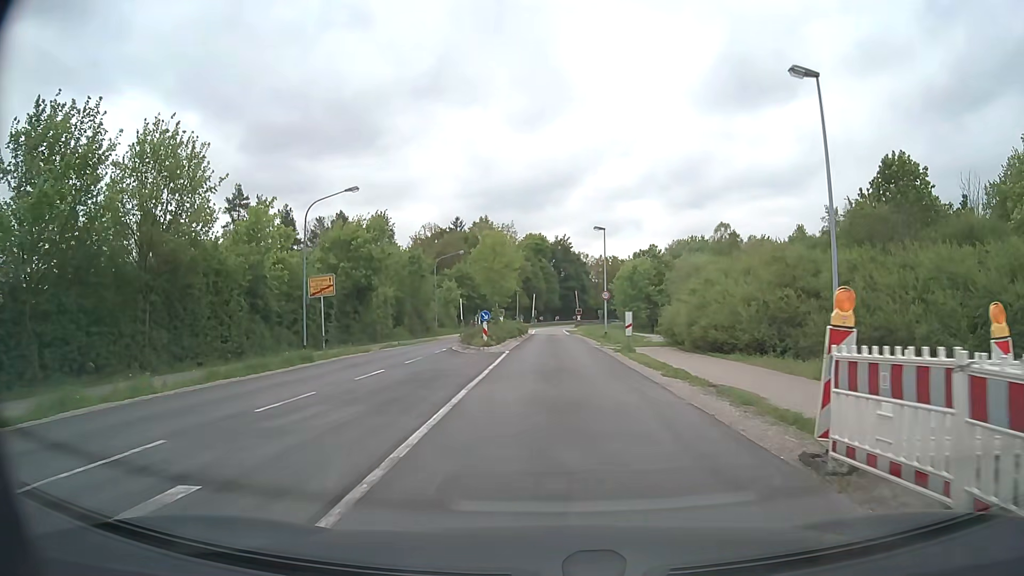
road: secondary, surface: asphalt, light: Day
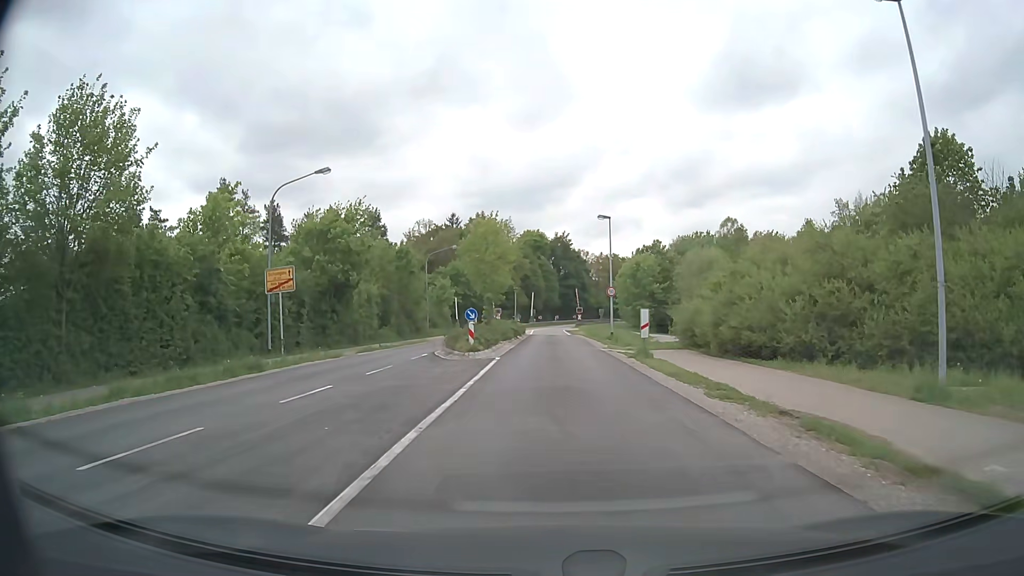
(0.0, +4.9) m; 0°
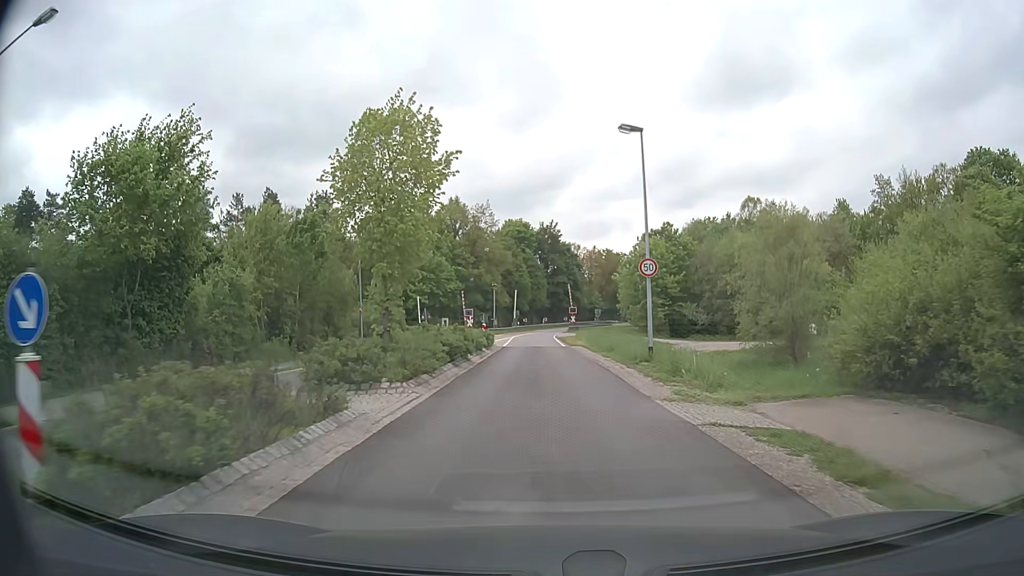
(+0.4, +20.4) m; +1°
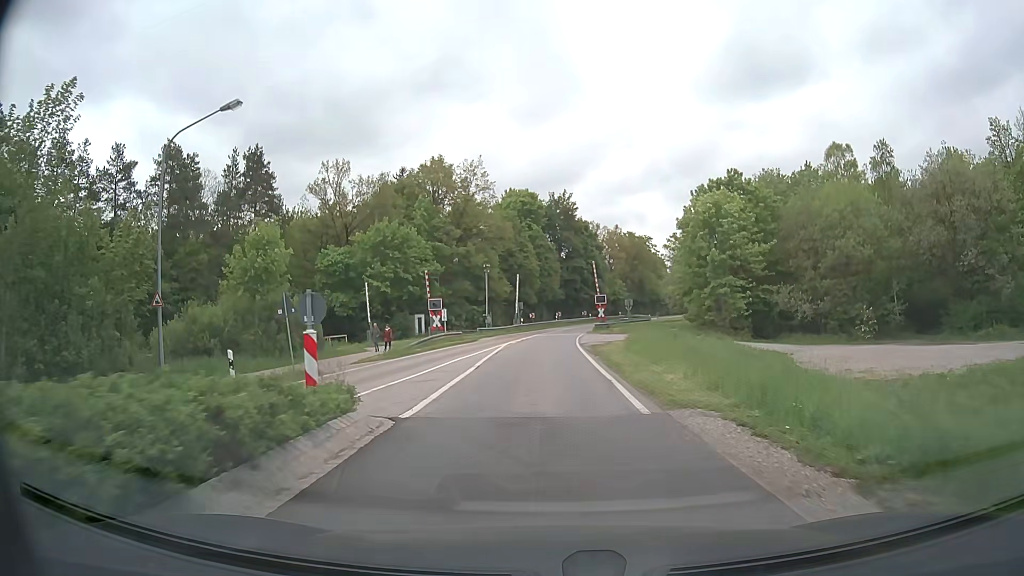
(-0.2, +27.7) m; -1°
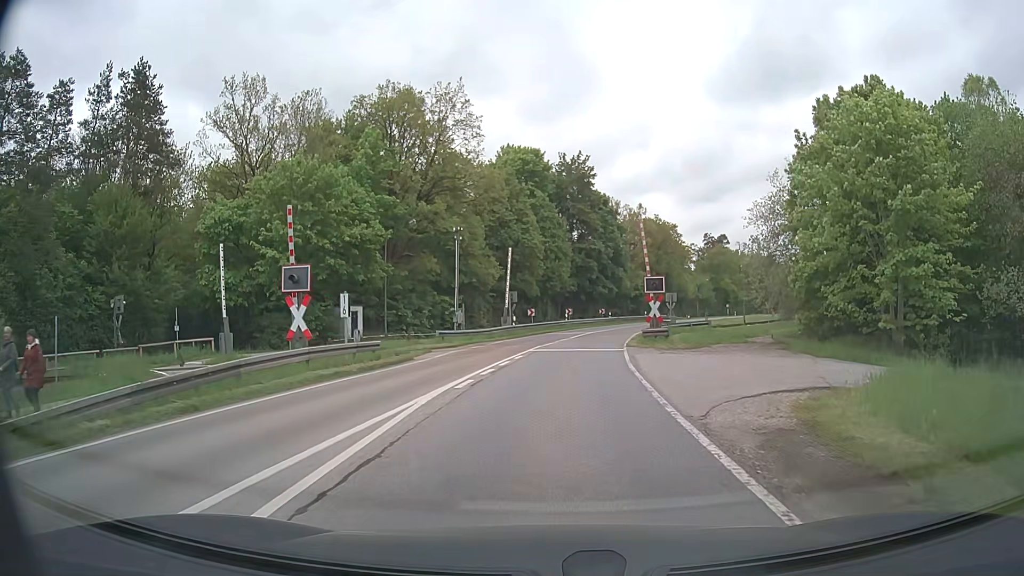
(-0.4, +25.5) m; -1°
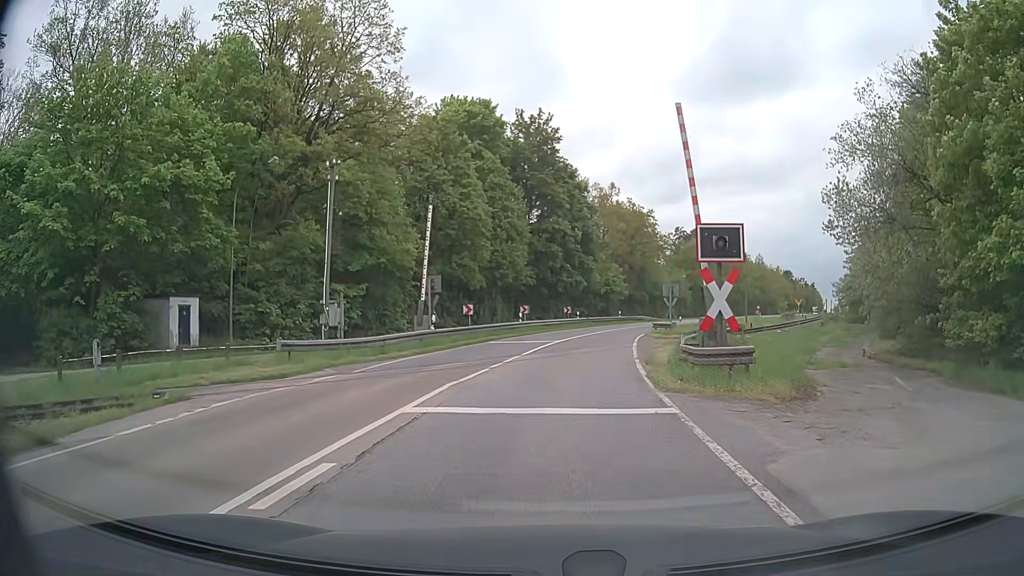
(+0.5, +17.5) m; +3°
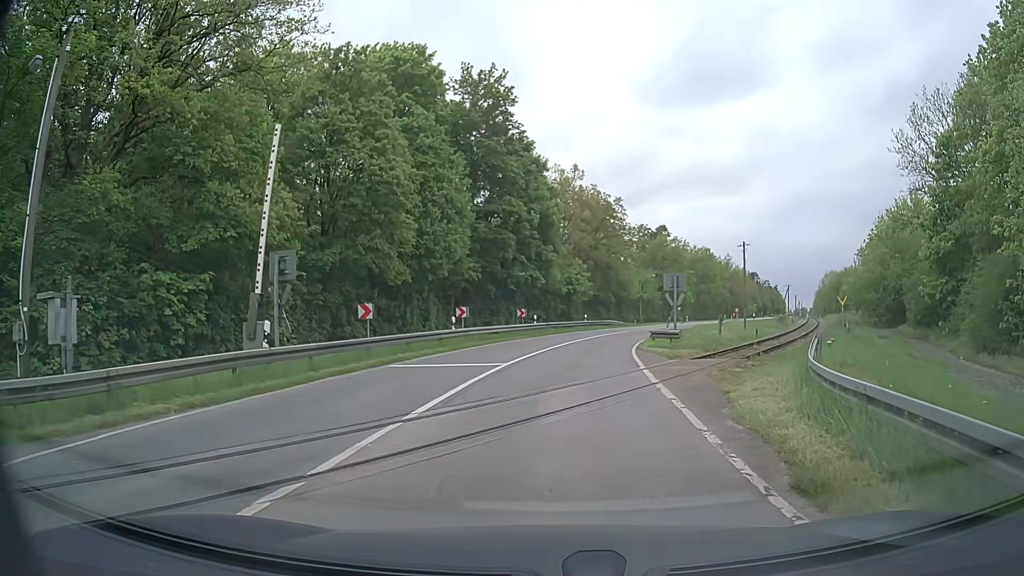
(+0.4, +13.4) m; +4°
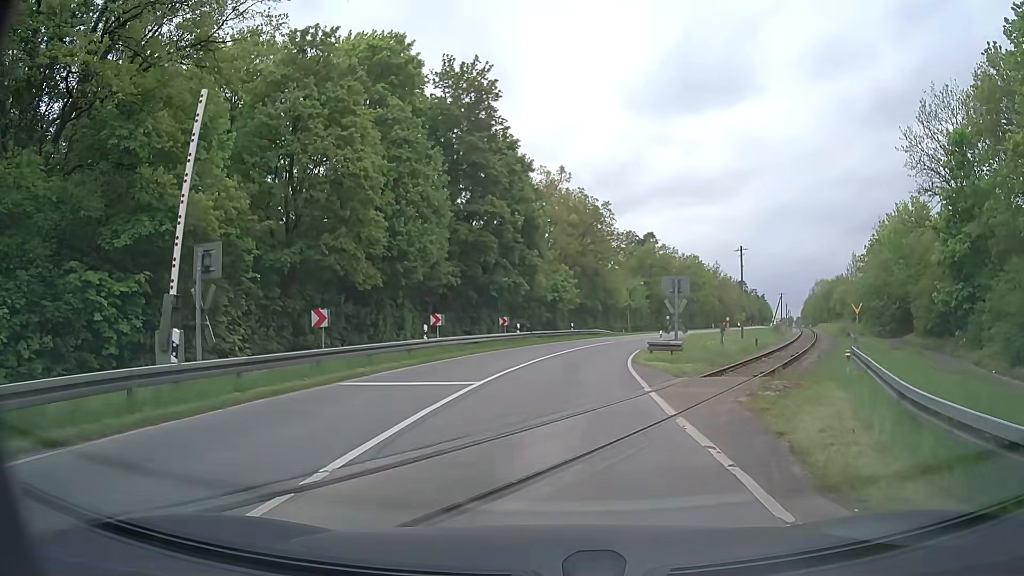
(0.0, +3.4) m; 0°
